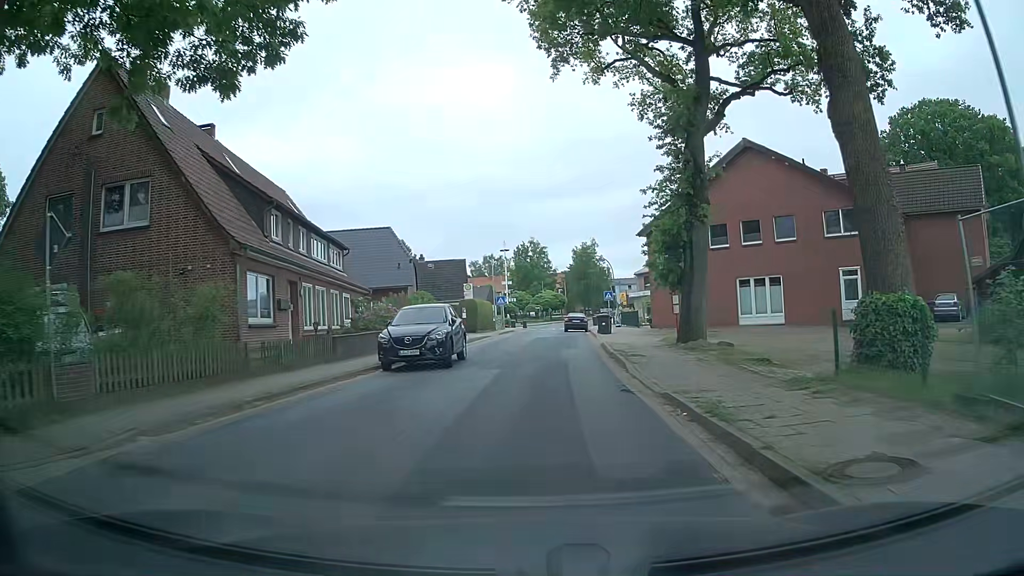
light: Day
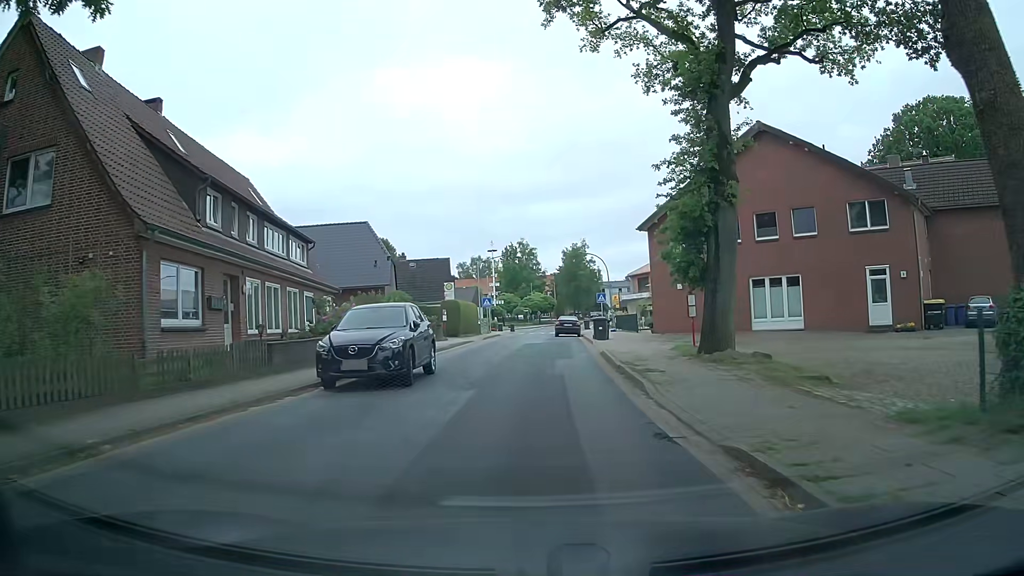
(0.0, +4.1) m; 0°
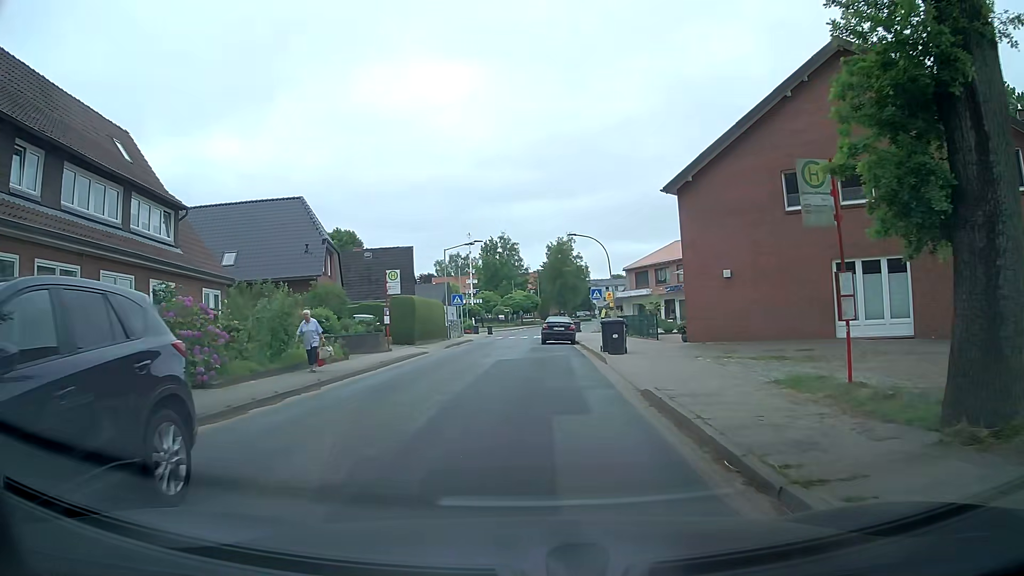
(+0.3, +11.3) m; +2°
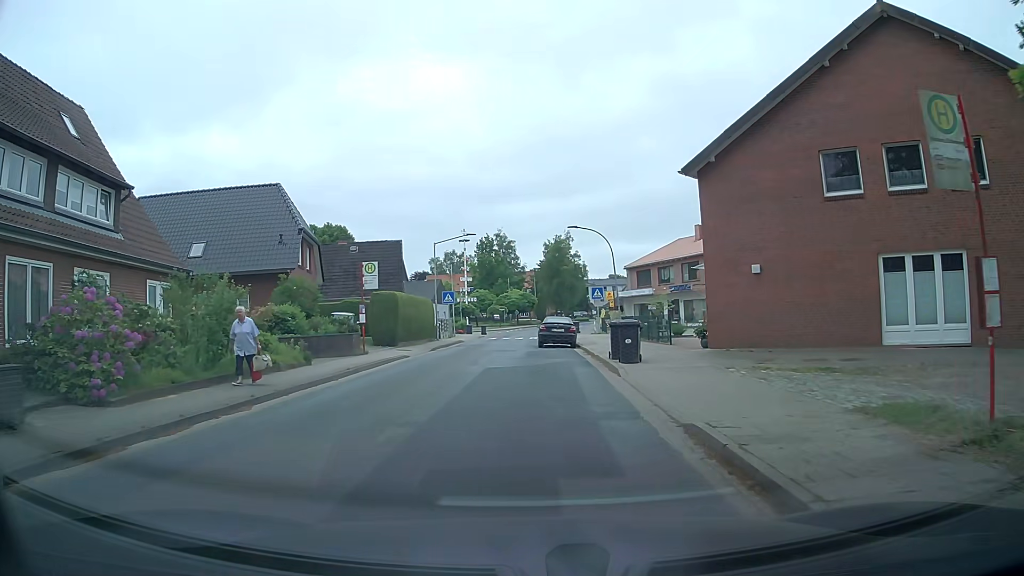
(0.0, +3.5) m; 0°
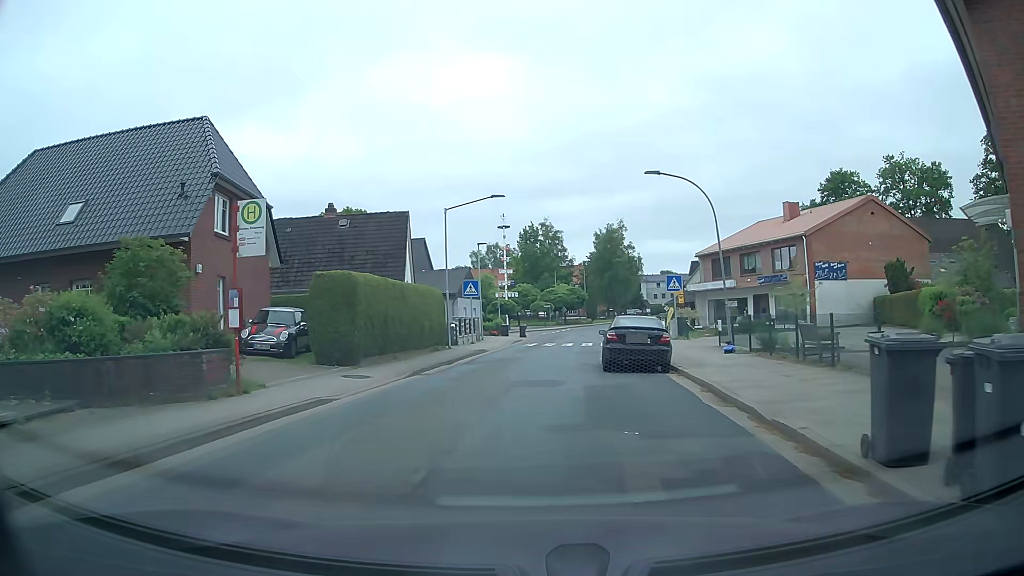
(0.0, +13.4) m; -3°
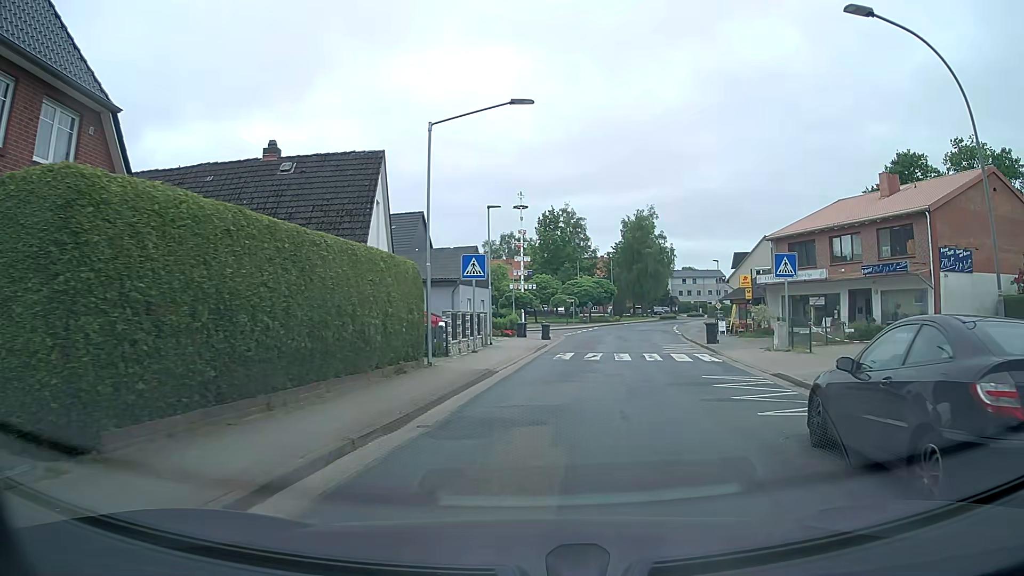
(-0.8, +13.0) m; -3°
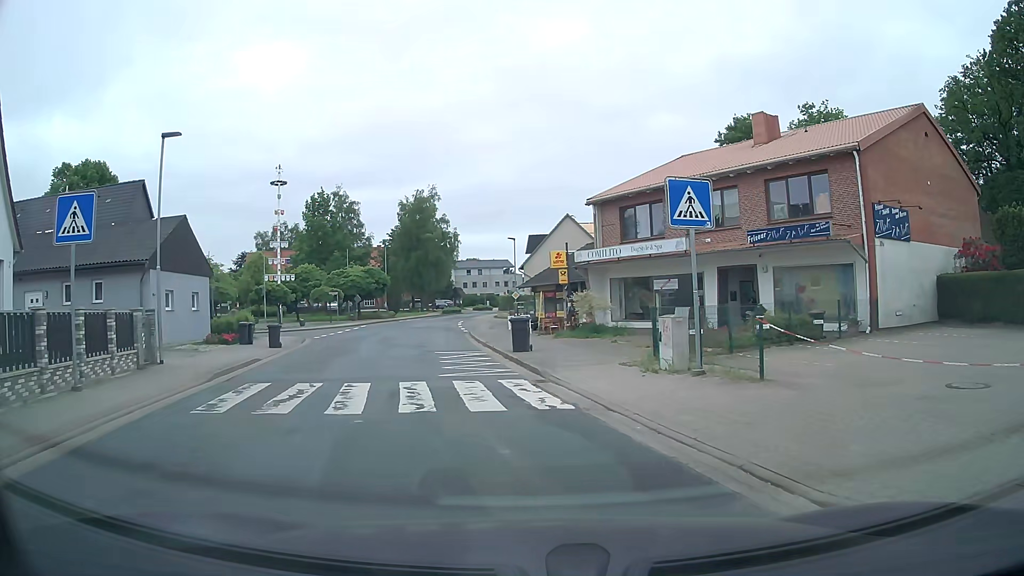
(+2.2, +12.1) m; +20°
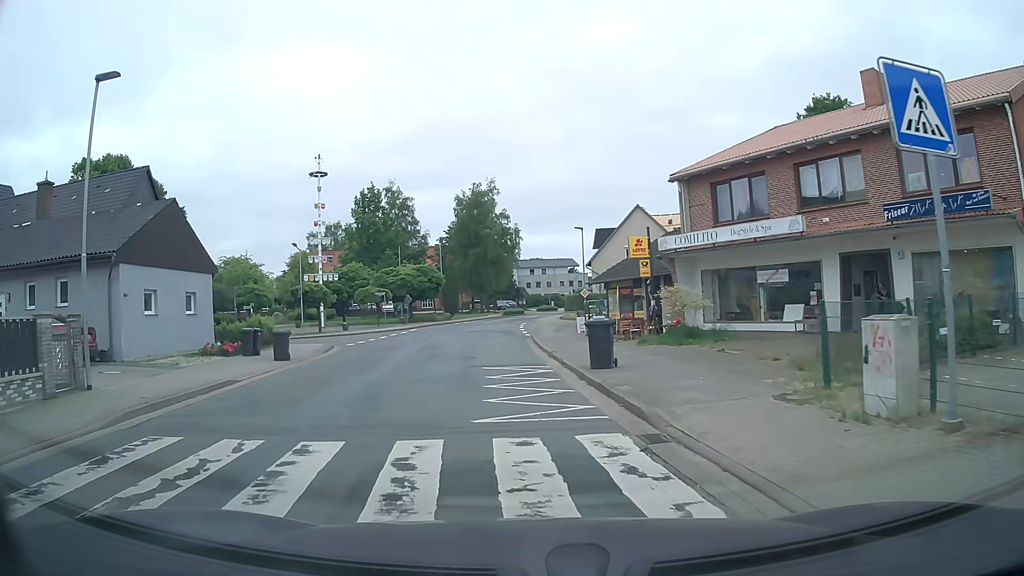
(-0.2, +6.0) m; -4°
